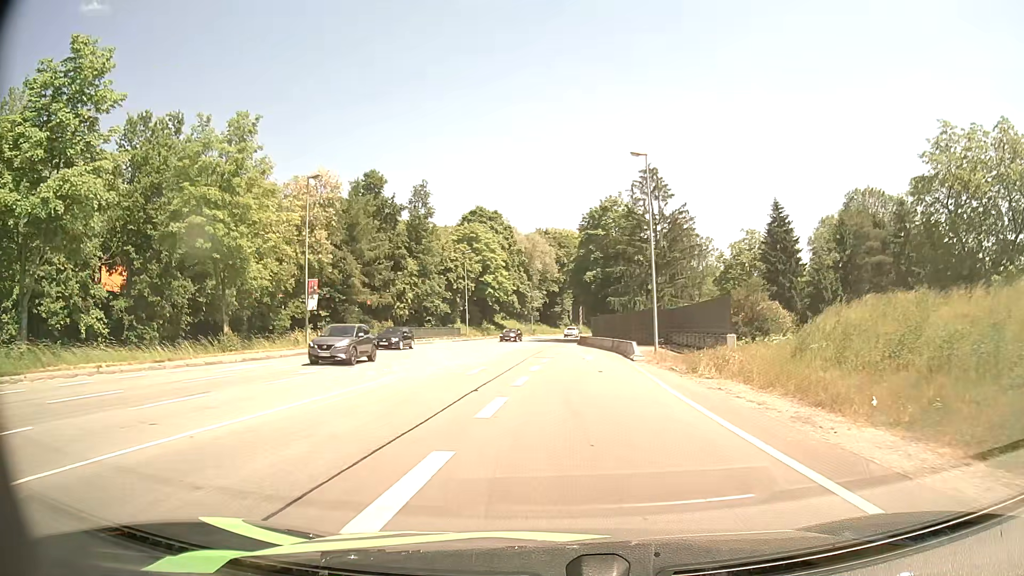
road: primary_link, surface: asphalt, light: Day
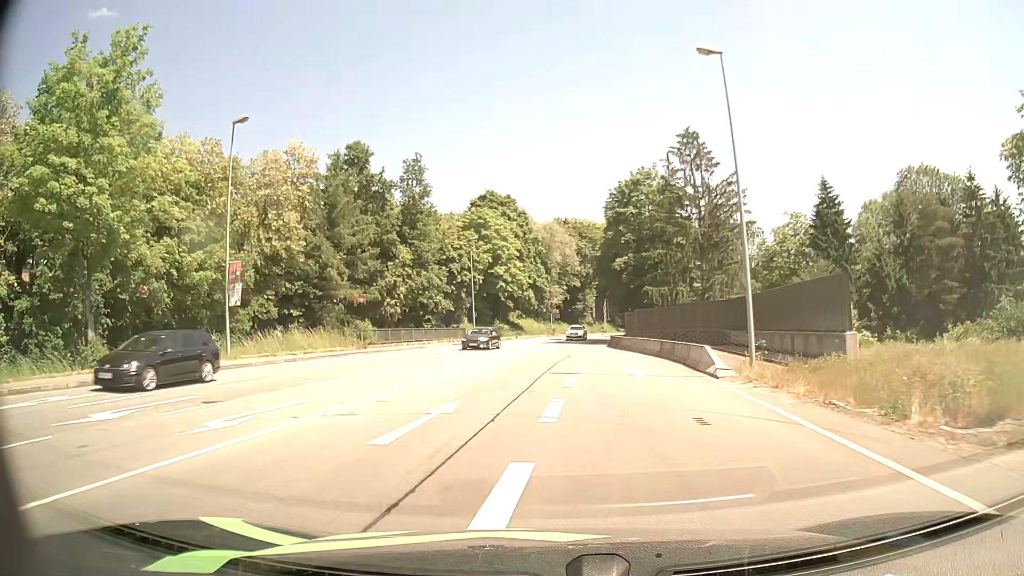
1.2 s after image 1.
(-0.2, +12.7) m; -2°
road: primary
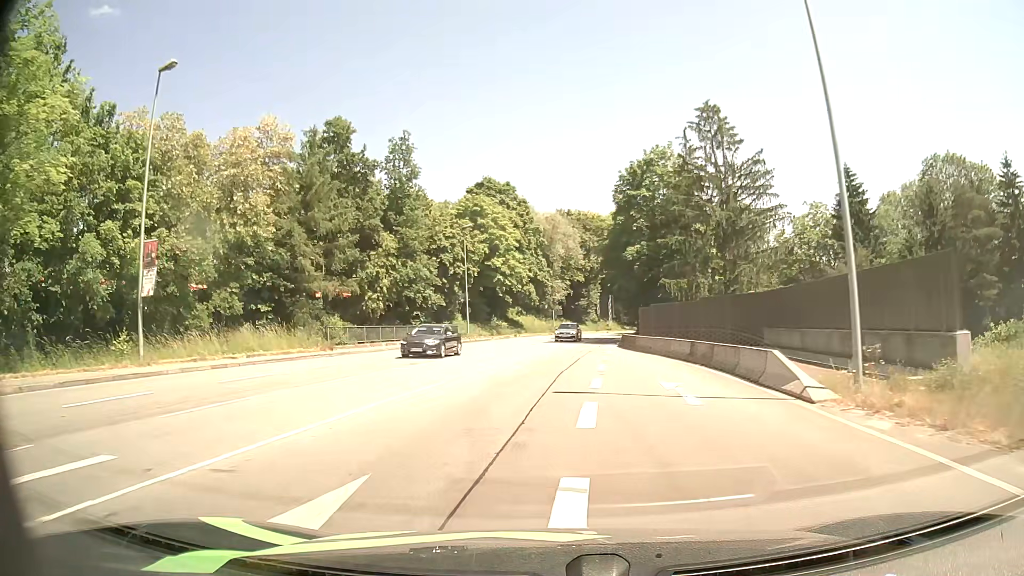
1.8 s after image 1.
(0.0, +6.9) m; 0°
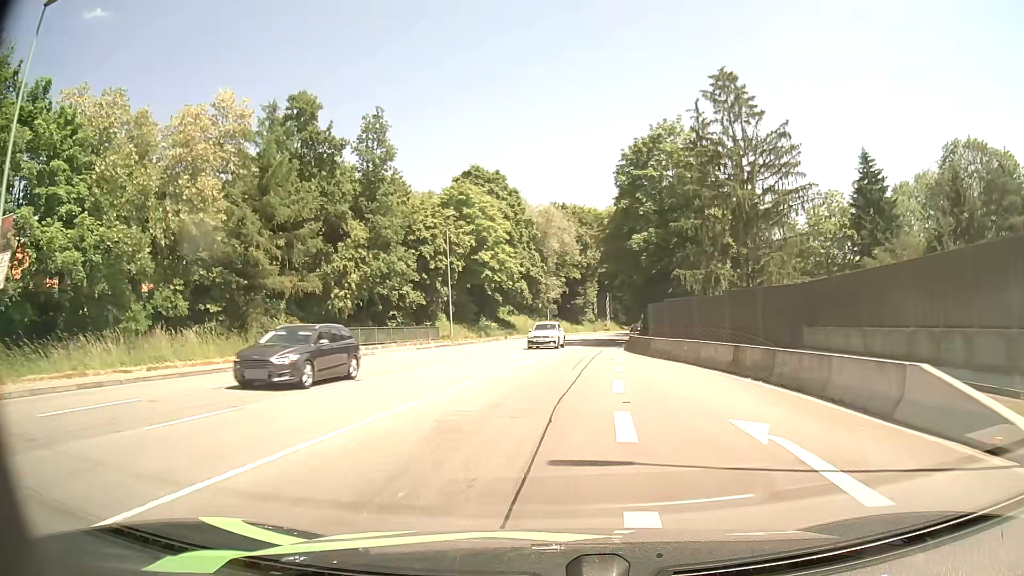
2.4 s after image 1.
(0.0, +7.1) m; 0°
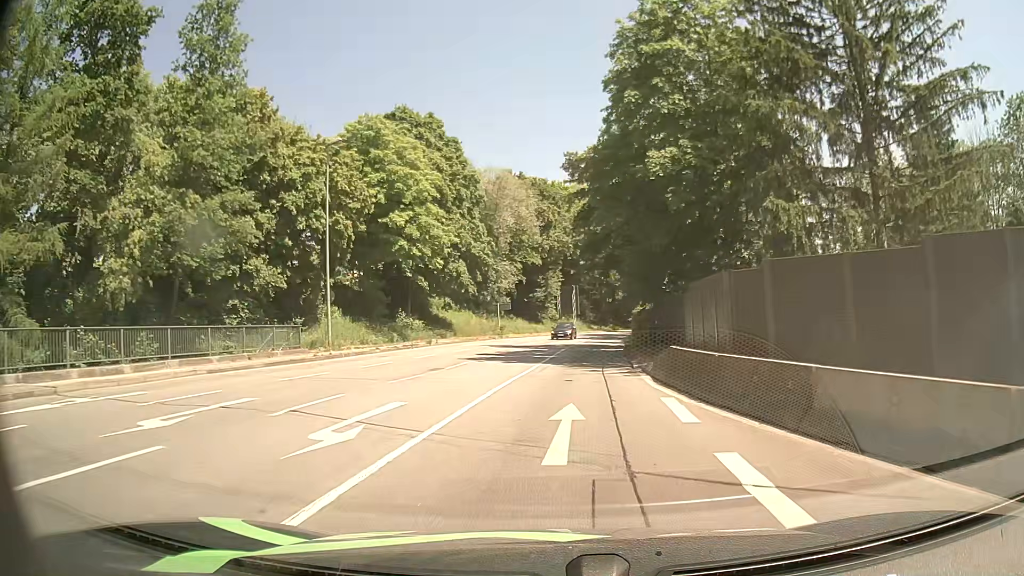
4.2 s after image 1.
(+0.5, +22.0) m; +3°
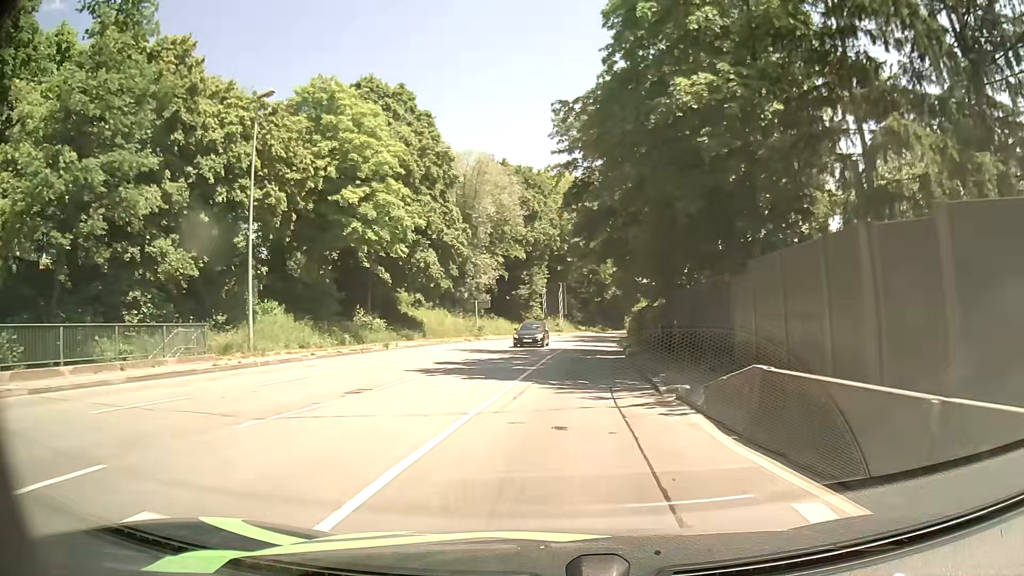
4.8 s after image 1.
(+0.1, +7.5) m; 0°
